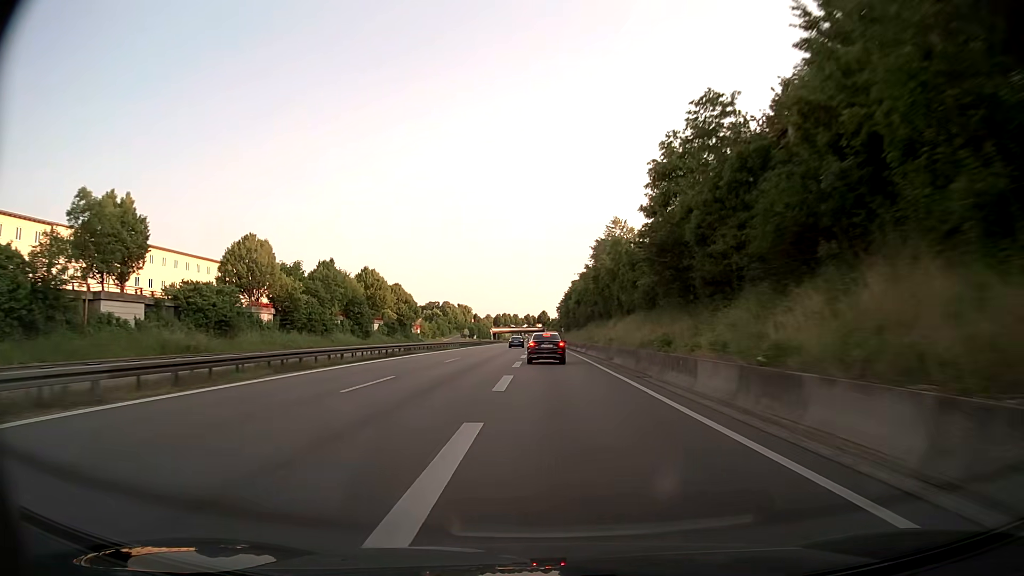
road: trunk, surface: asphalt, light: Day
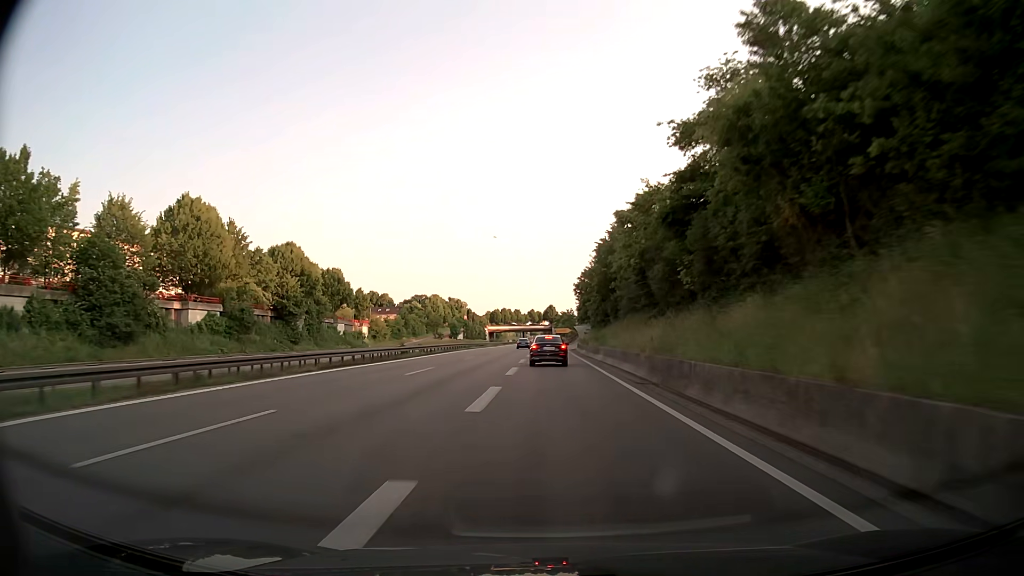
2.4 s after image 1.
(-0.5, +63.4) m; -1°
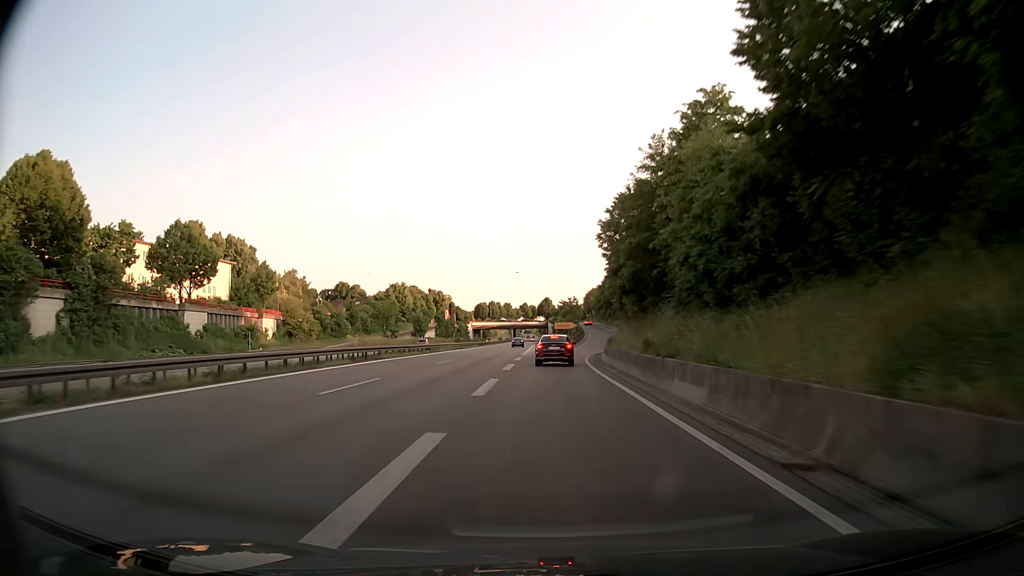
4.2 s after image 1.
(+0.1, +44.6) m; 0°
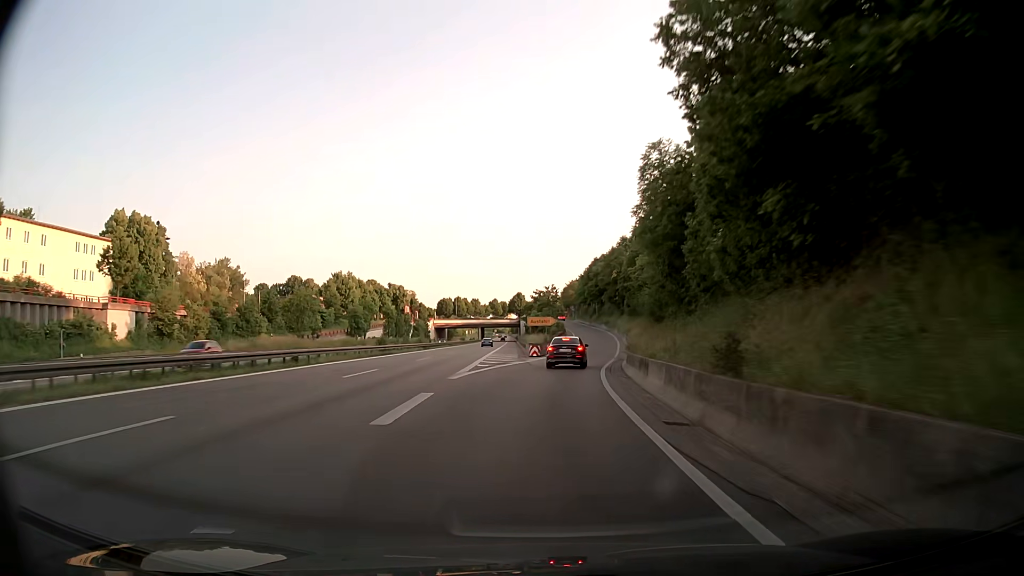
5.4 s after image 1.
(+0.3, +28.9) m; +2°
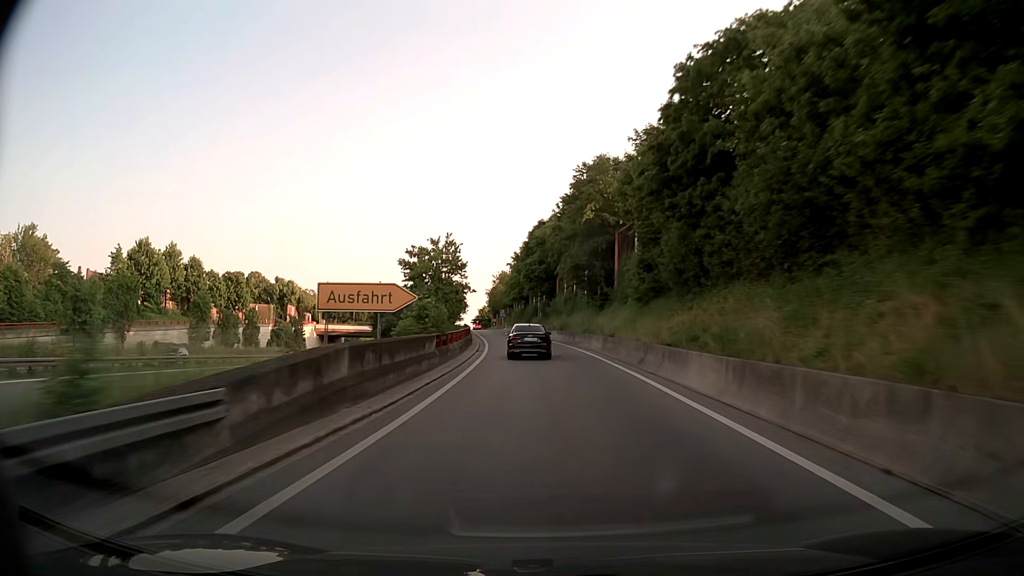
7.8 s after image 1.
(+3.1, +56.4) m; +5°
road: trunk_link
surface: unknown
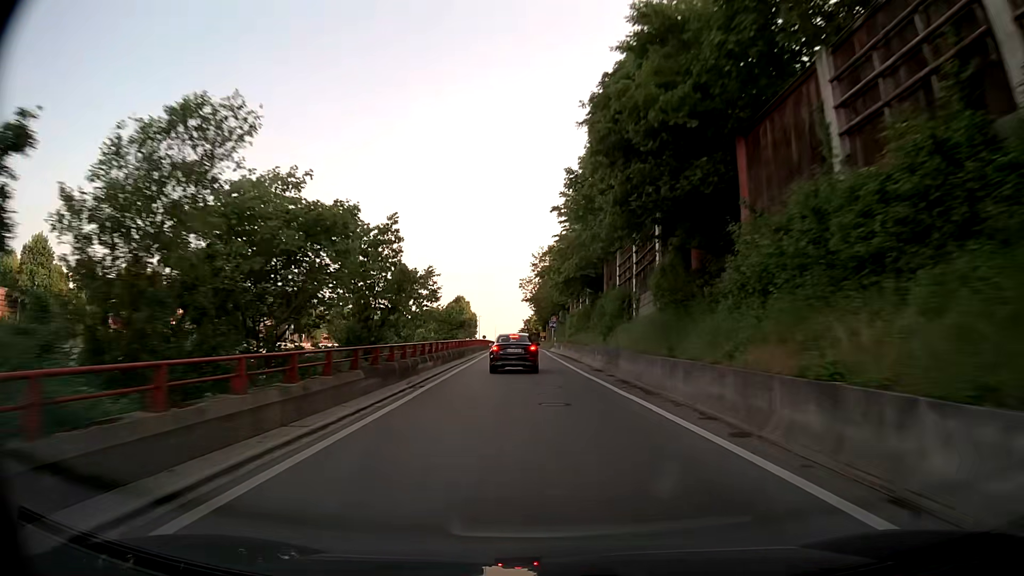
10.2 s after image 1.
(-2.0, +52.2) m; -5°
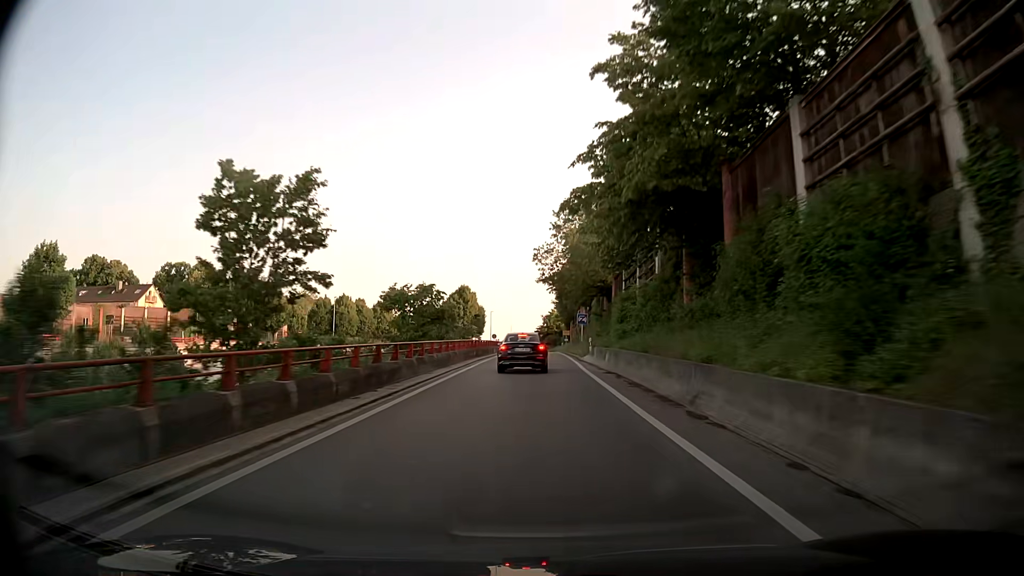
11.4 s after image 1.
(-0.6, +23.5) m; -2°
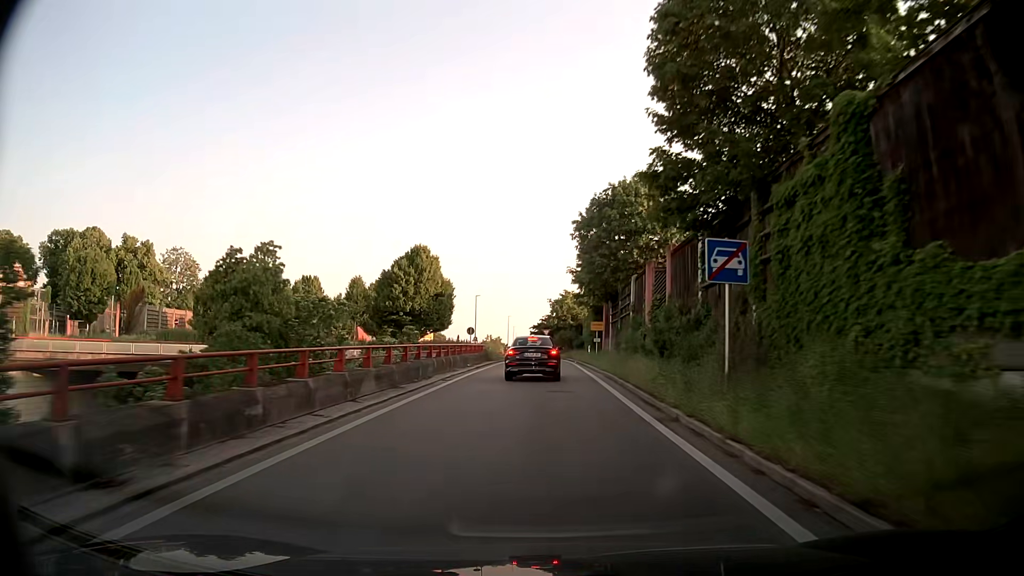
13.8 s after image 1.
(0.0, +42.0) m; 0°
(0, +10) (0, +20) (0, +30) (0, +40) (0, +50) (-1, +60) (-3, +70) (-3, +80) (-1, +90) (0, +100) m
